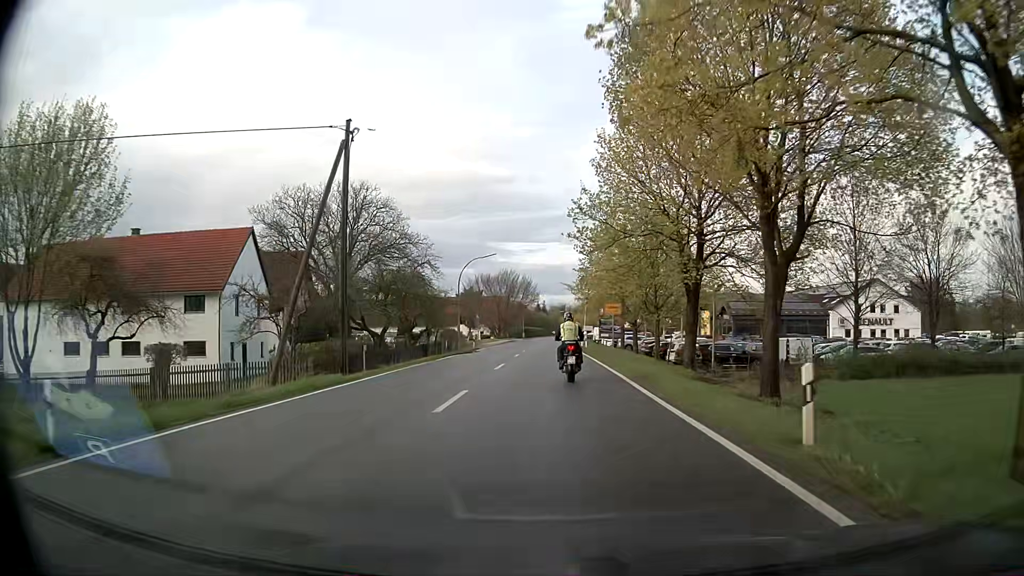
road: secondary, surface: asphalt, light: Day
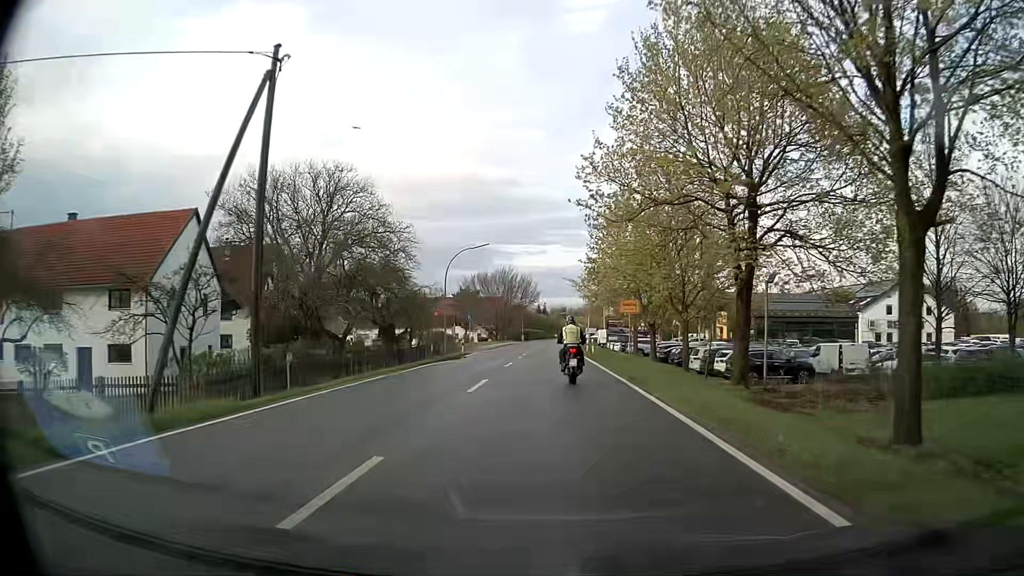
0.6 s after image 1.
(-0.1, +7.7) m; 0°
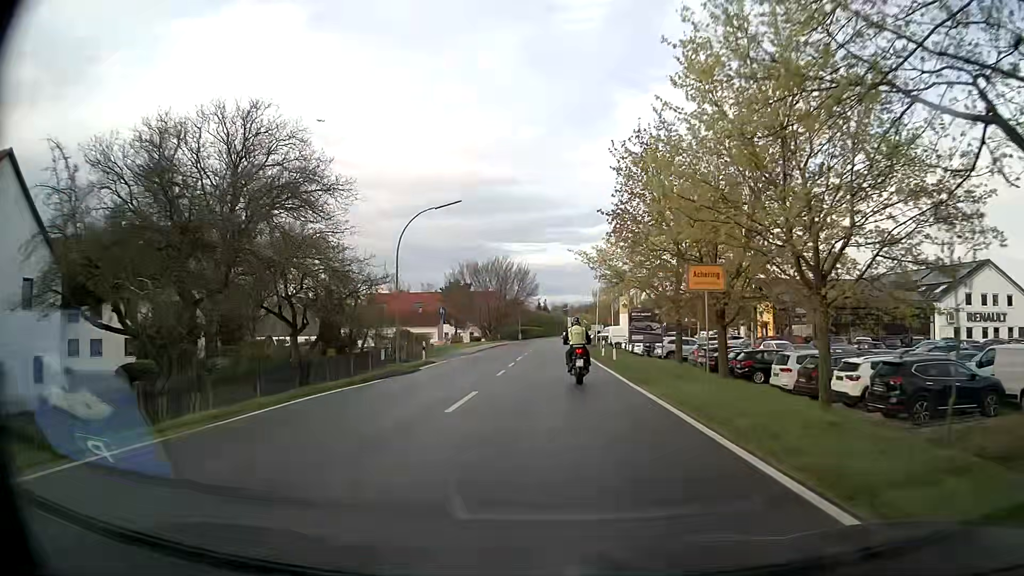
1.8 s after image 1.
(-0.1, +15.5) m; -1°
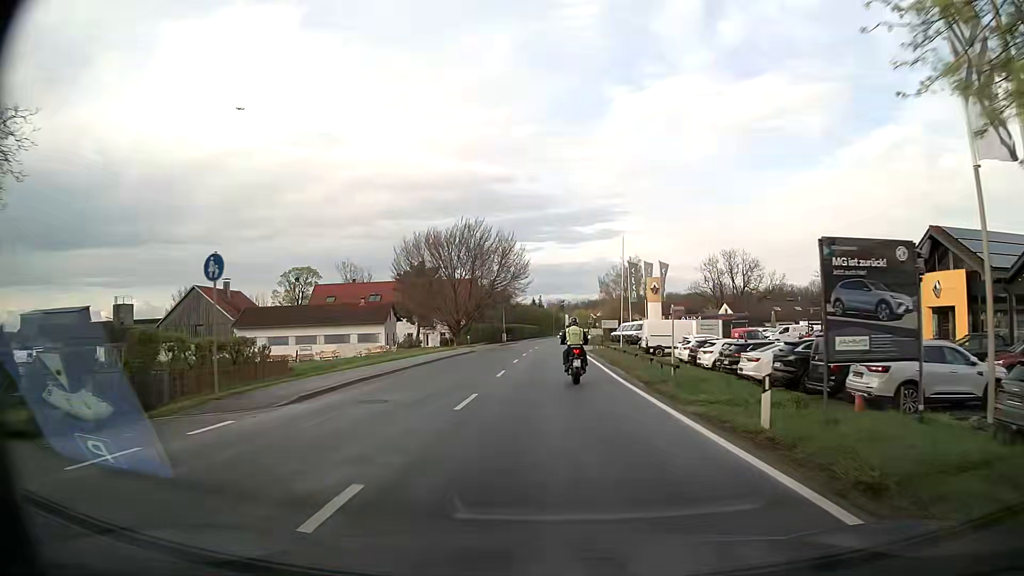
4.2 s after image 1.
(+0.1, +30.5) m; 0°
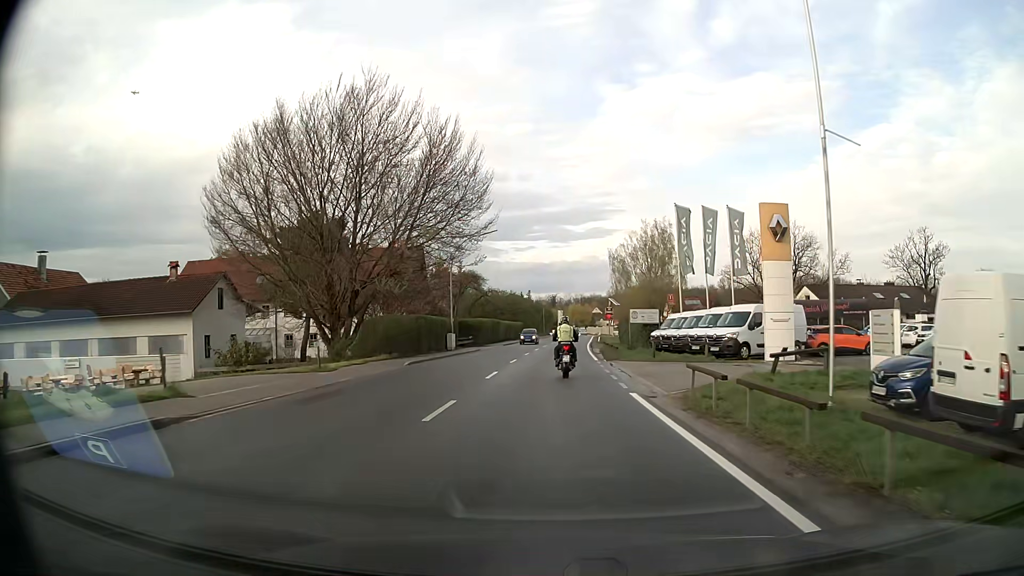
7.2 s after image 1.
(+0.4, +37.8) m; +1°
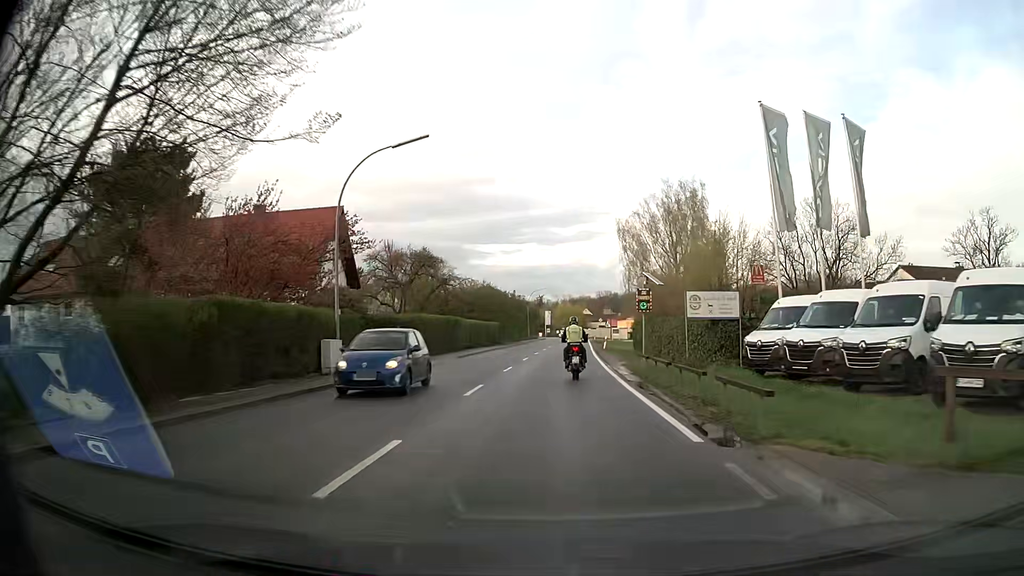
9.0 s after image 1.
(+0.1, +22.8) m; +1°
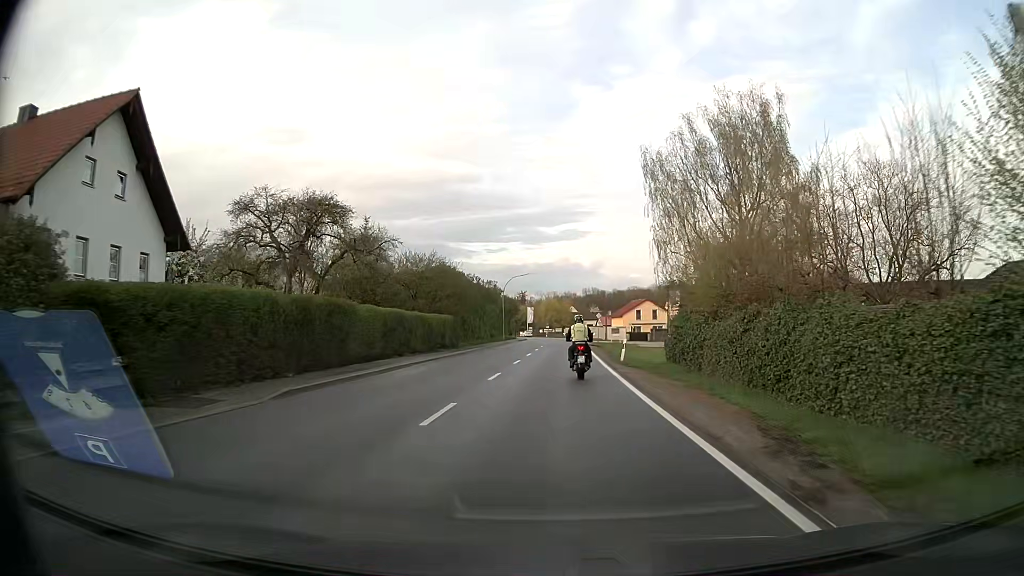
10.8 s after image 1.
(+0.2, +23.0) m; +1°
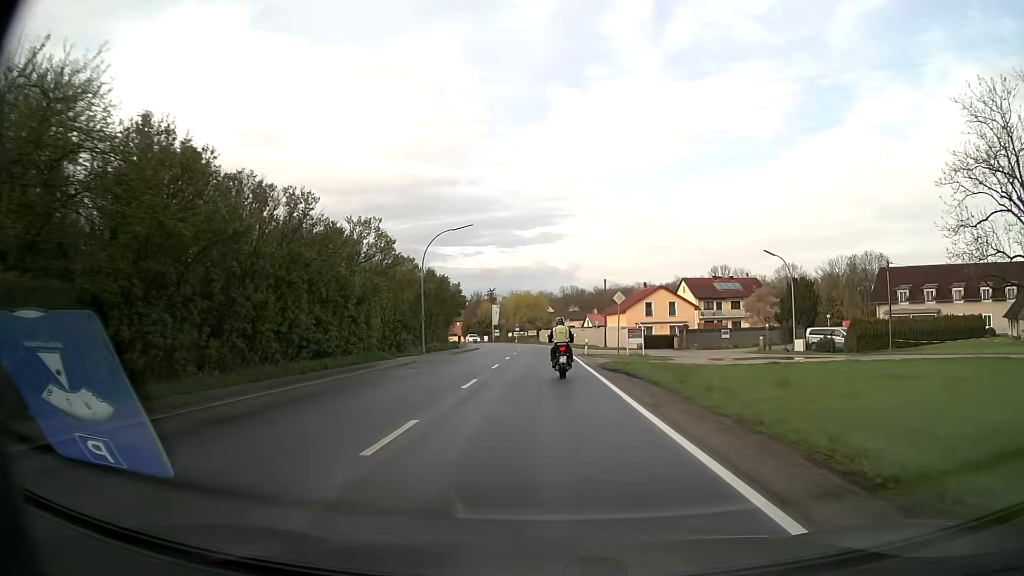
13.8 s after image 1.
(+0.8, +38.2) m; +2°
(0, +10) (0, +20) (0, +30) (0, +40) (0, +50) (-1, +60) (-2, +70) (-3, +80) (-4, +90) (-6, +100) m
